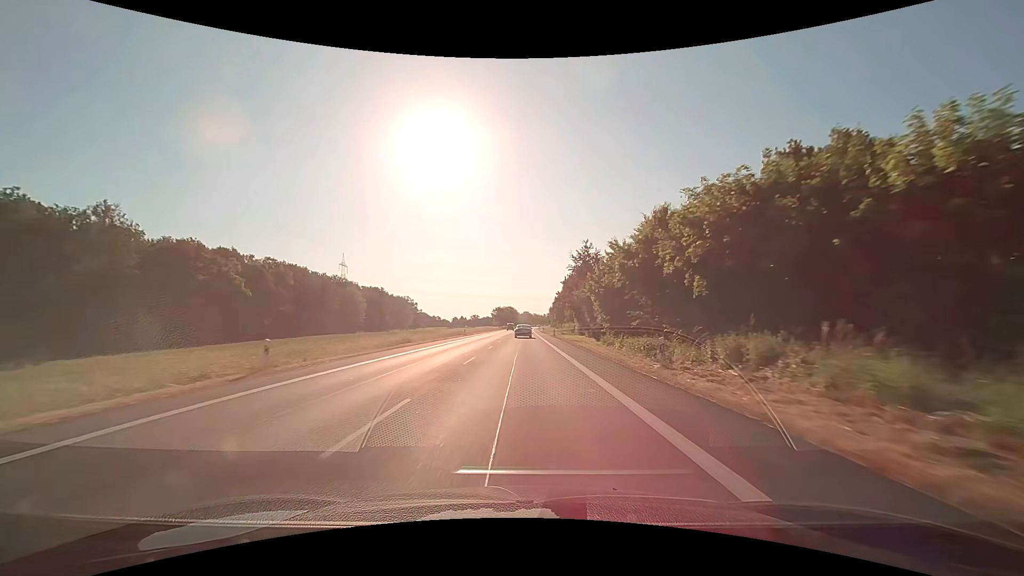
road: primary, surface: asphalt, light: Day
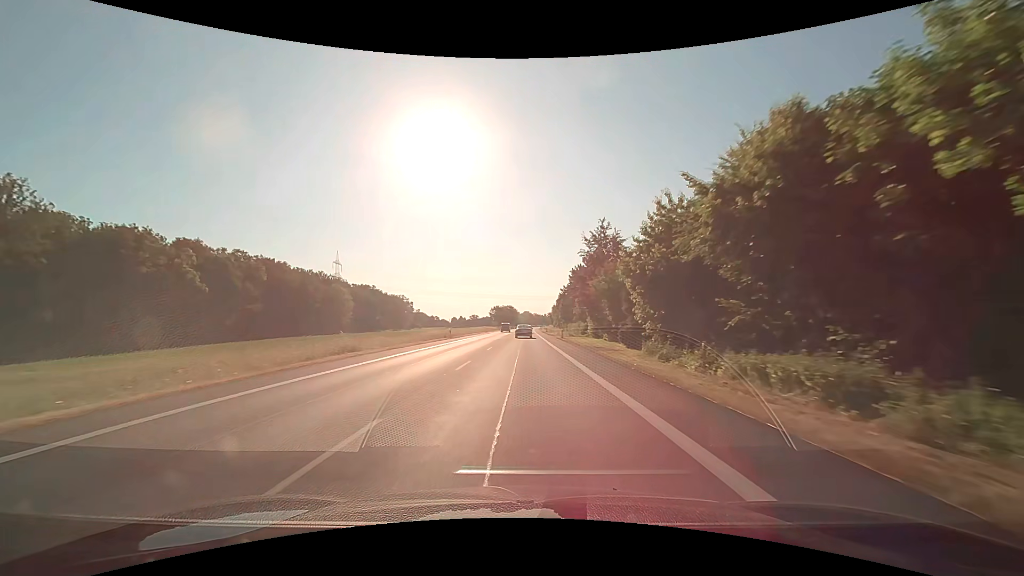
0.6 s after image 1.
(0.0, +14.0) m; 0°
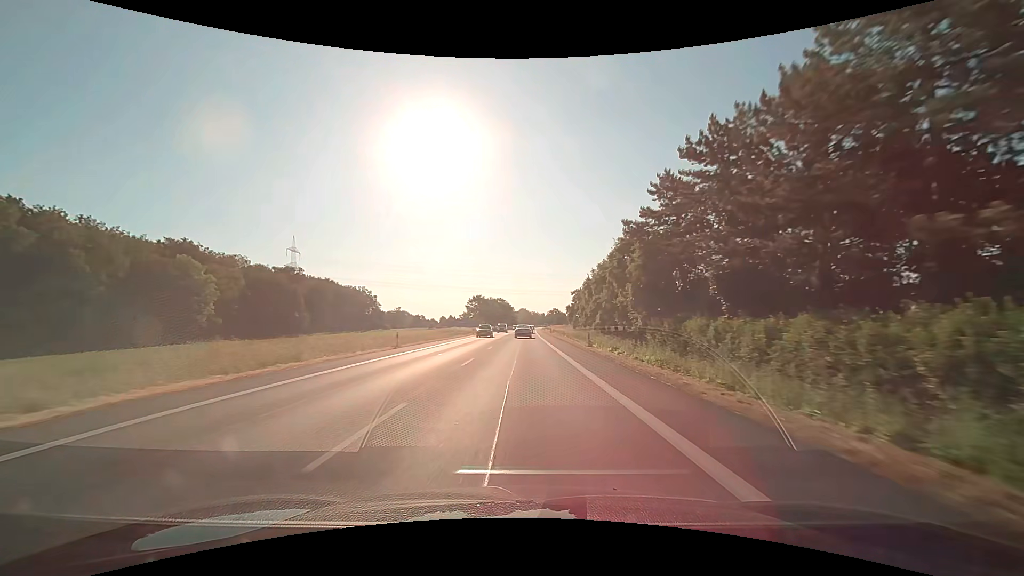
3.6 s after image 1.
(+0.3, +70.4) m; +1°
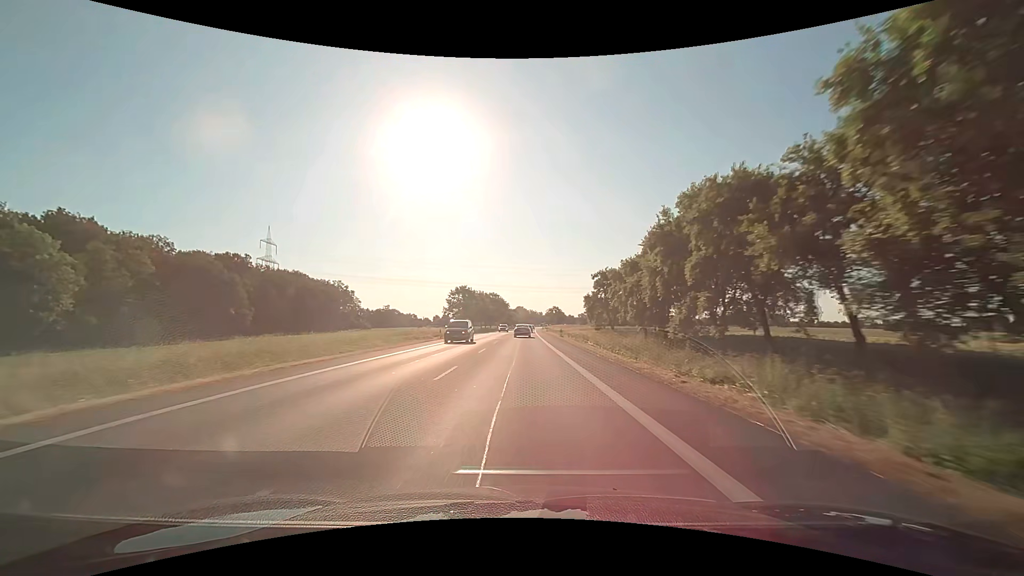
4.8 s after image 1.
(0.0, +28.5) m; 0°
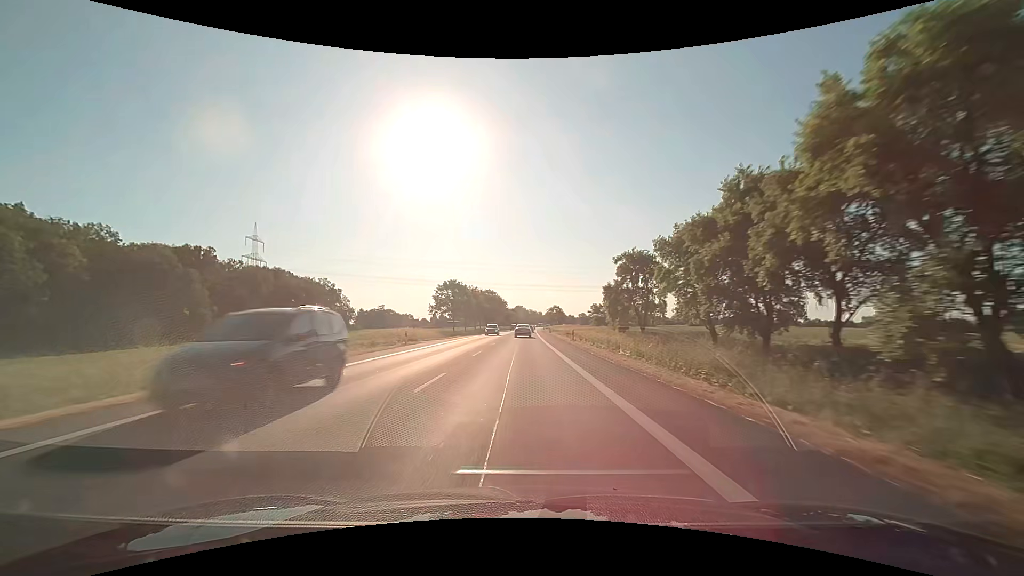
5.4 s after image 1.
(+0.2, +14.3) m; +1°
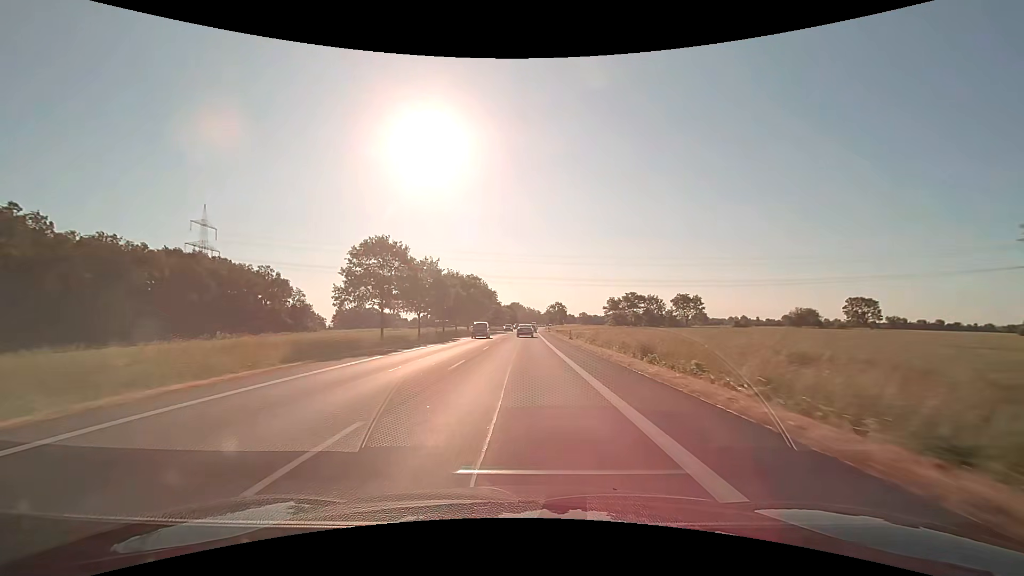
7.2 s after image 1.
(0.0, +43.1) m; 0°
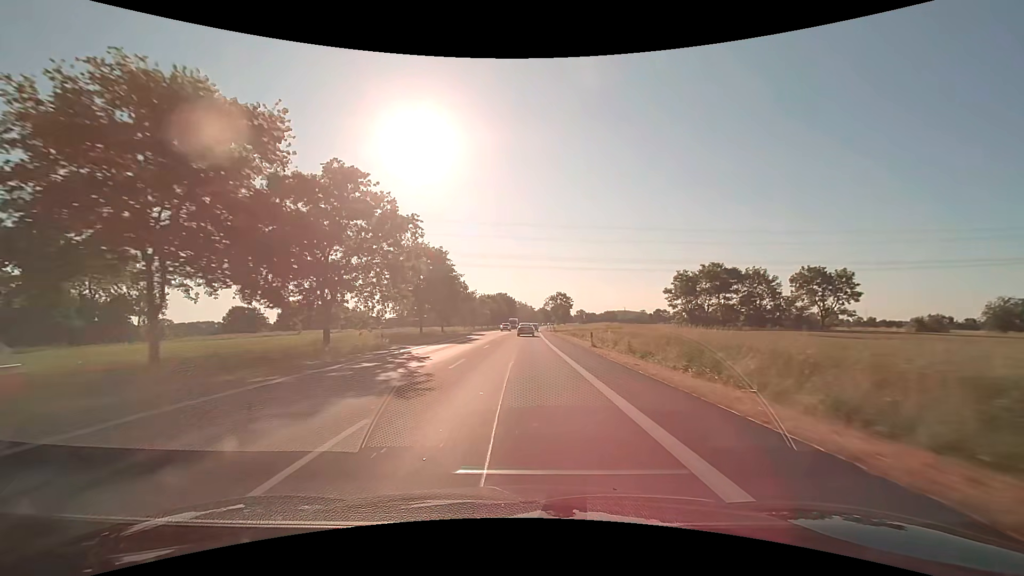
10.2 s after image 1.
(+0.6, +72.0) m; +1°
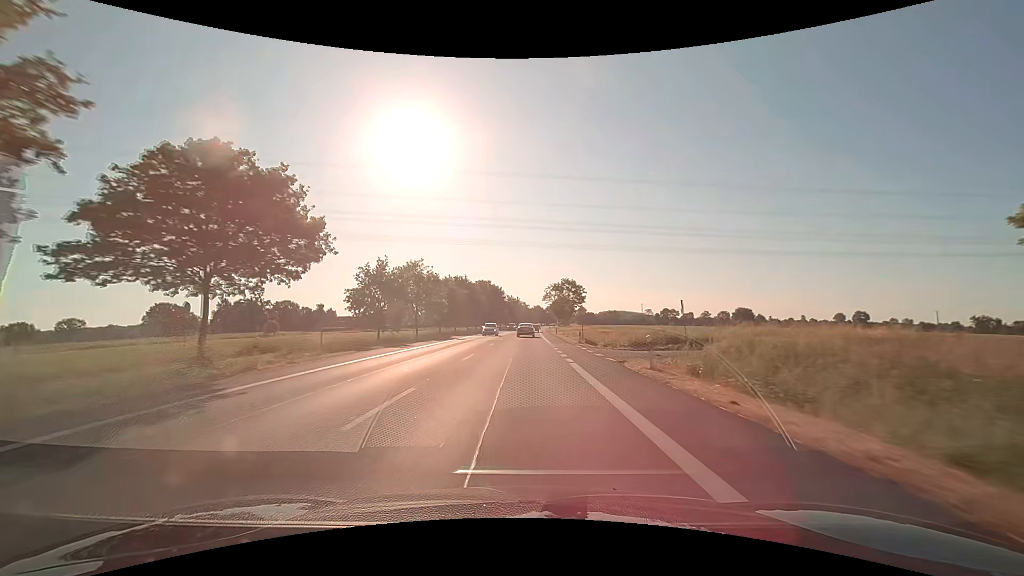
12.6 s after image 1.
(+0.6, +56.6) m; +1°
(0, +10) (0, +20) (0, +30) (0, +40) (0, +50) (+1, +60) (+1, +70) (+1, +80) (+1, +90) (+2, +100) m
